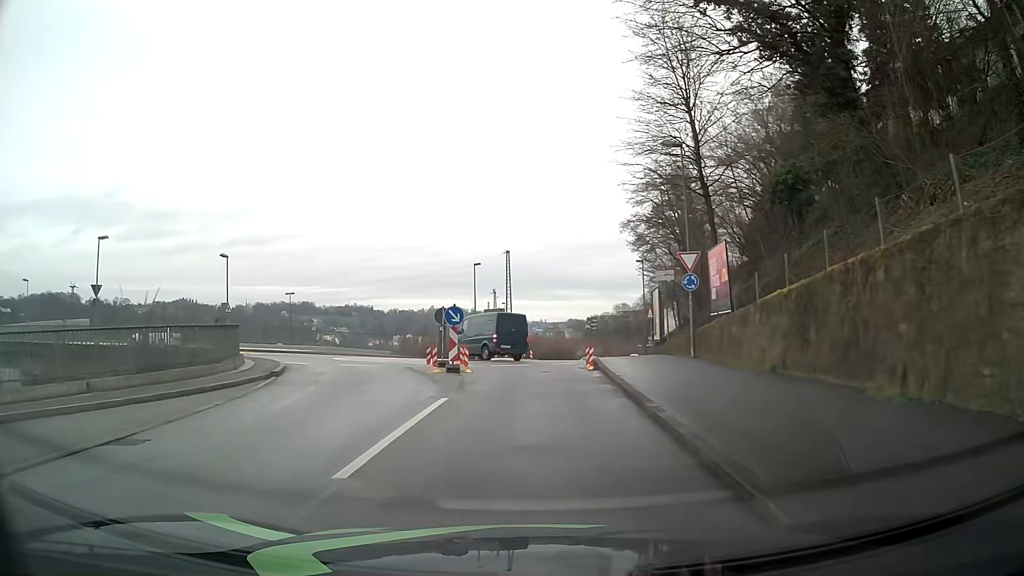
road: residential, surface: asphalt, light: Day
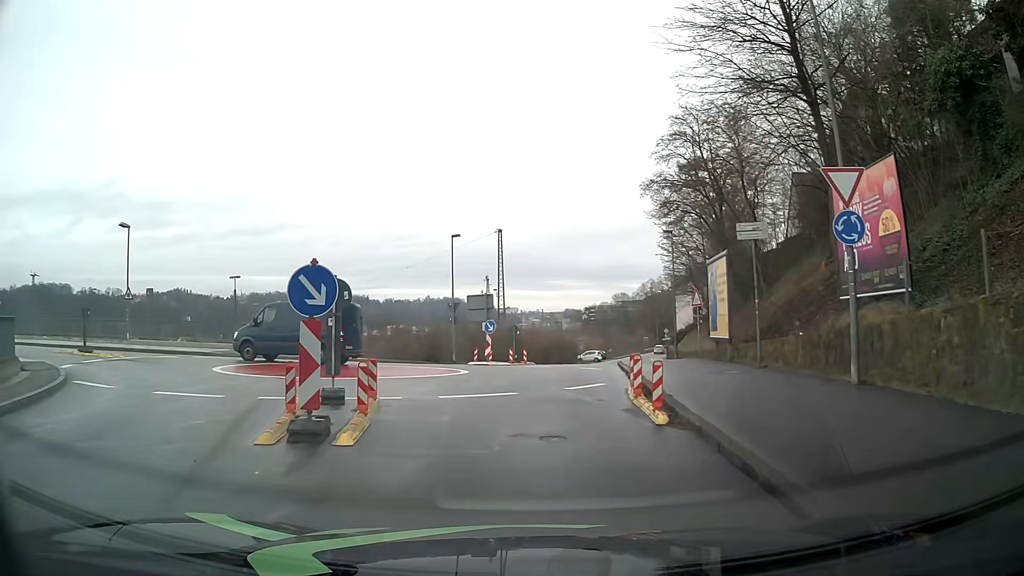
(-0.1, +12.4) m; -1°
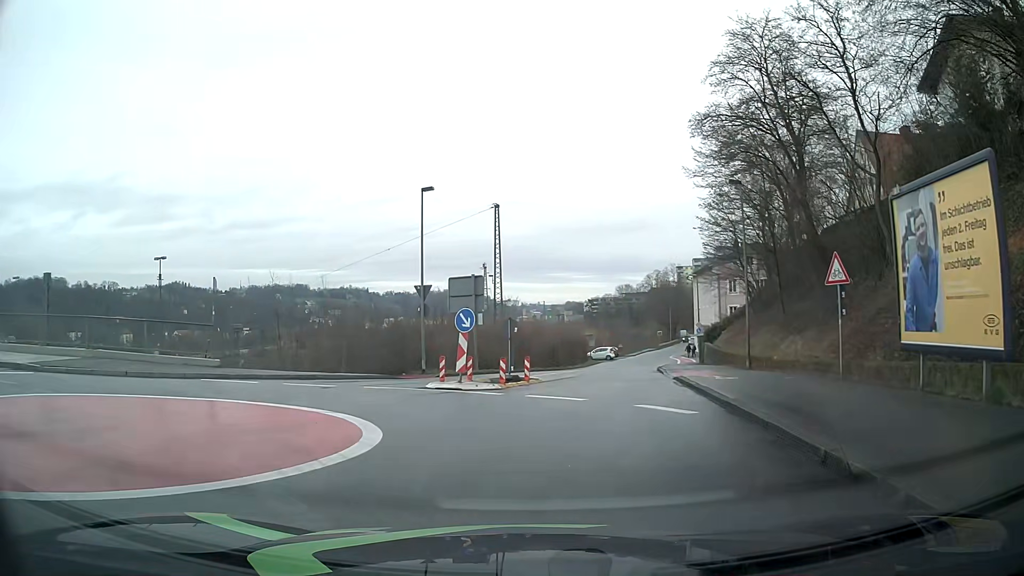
(-0.1, +13.2) m; 0°
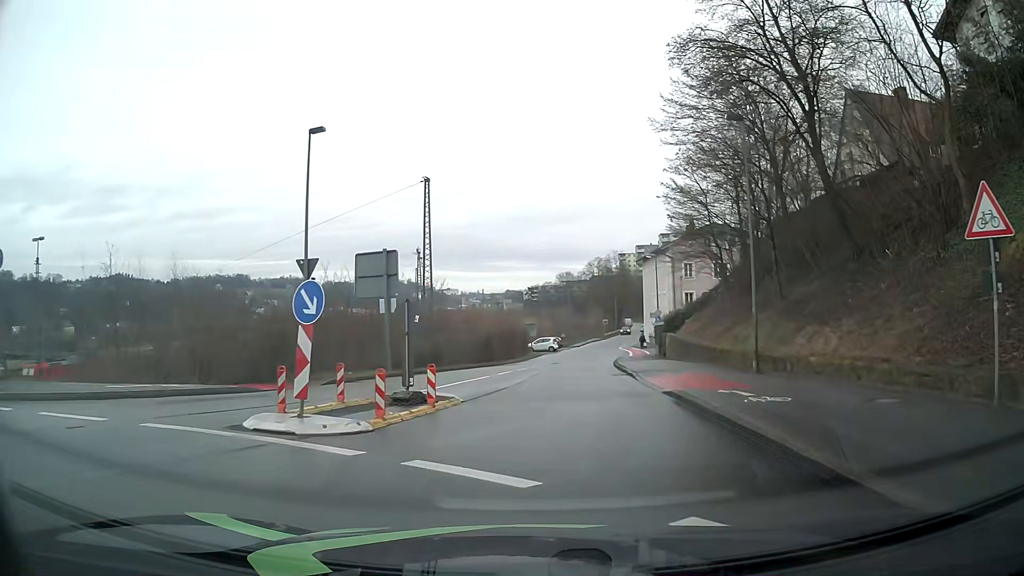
(+0.4, +8.0) m; +6°
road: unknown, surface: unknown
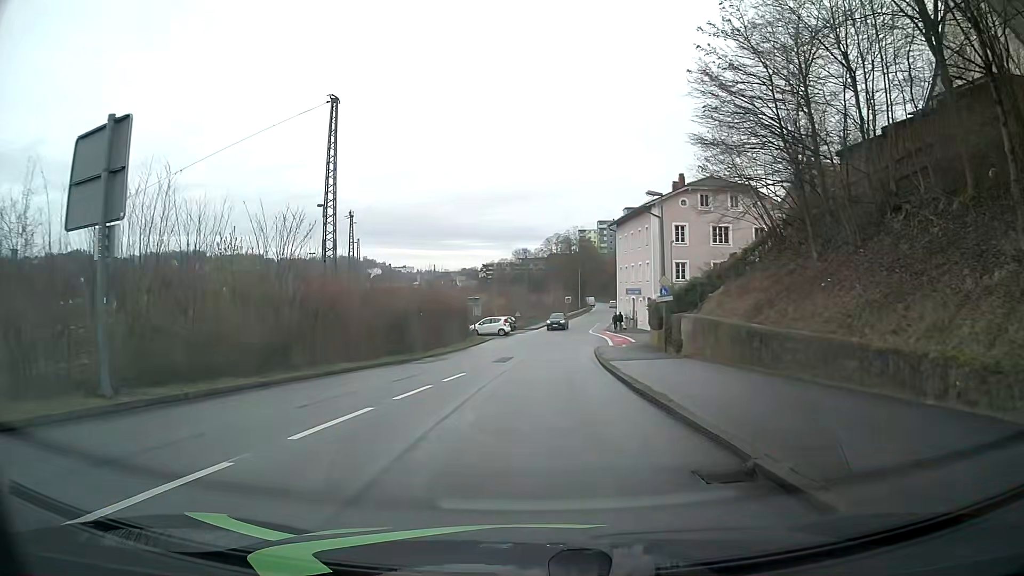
(+0.5, +18.2) m; +3°
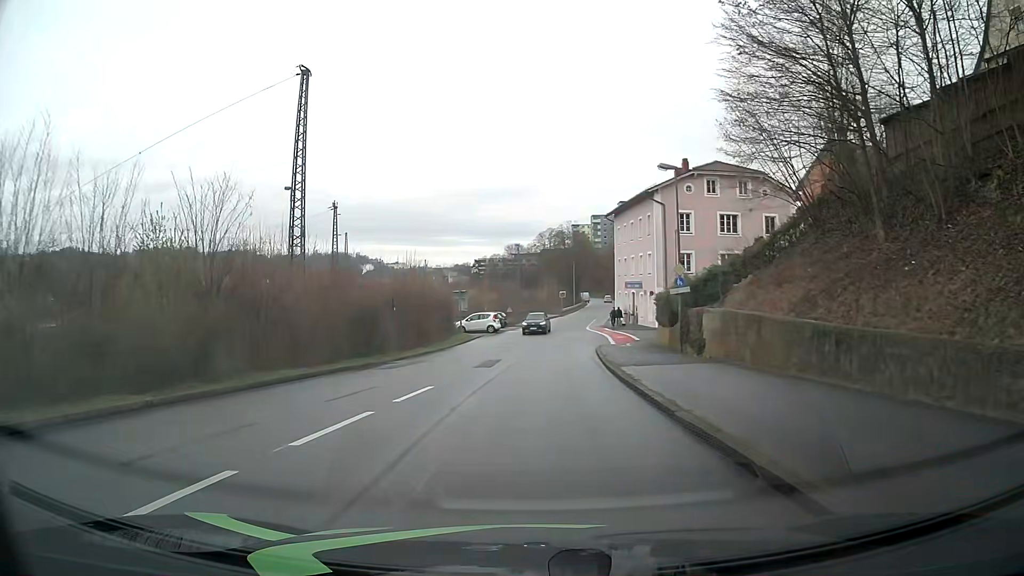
(0.0, +5.1) m; +1°
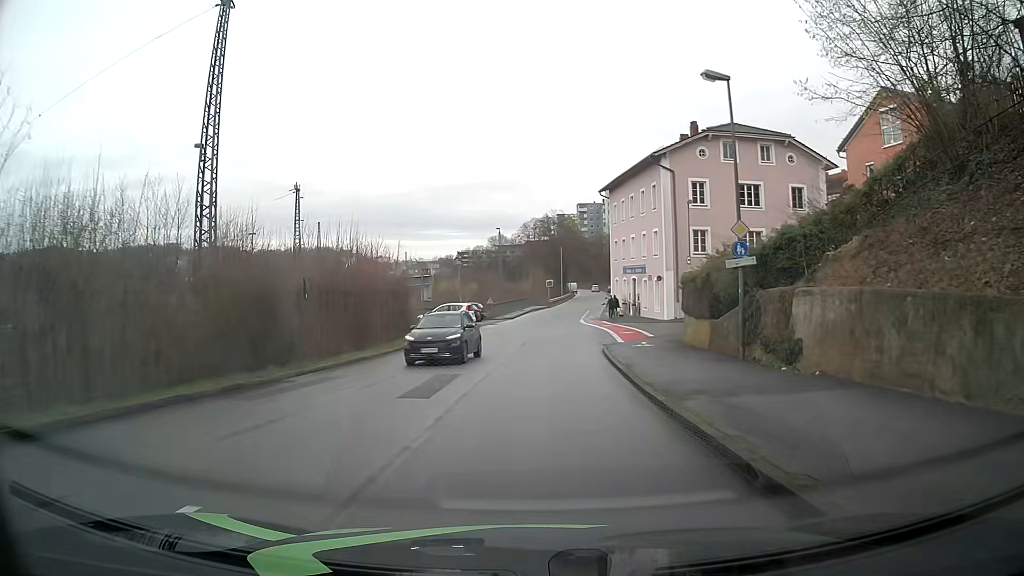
(0.0, +10.1) m; +1°
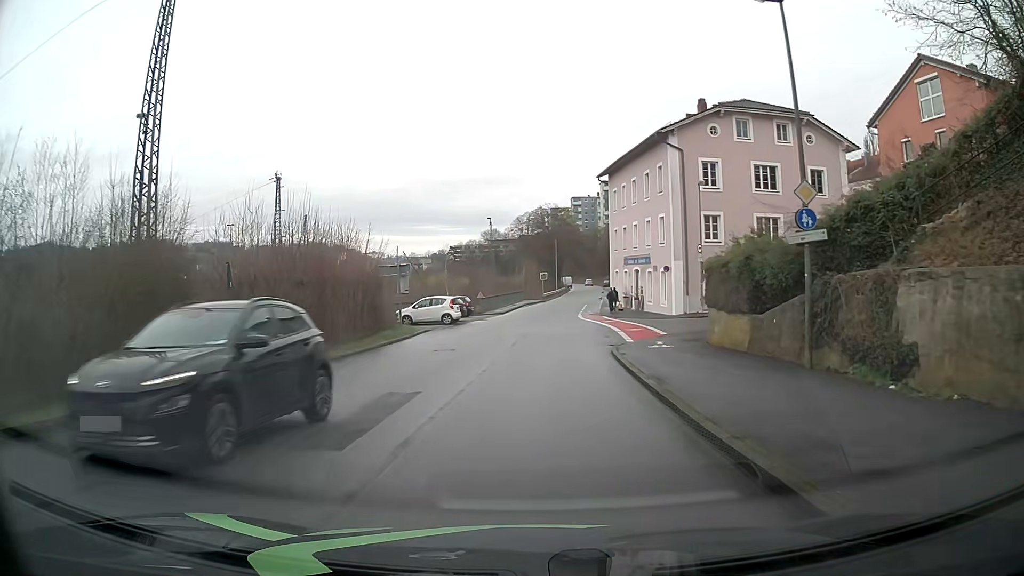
(0.0, +4.9) m; +1°
(0, +10) (0, +20) (+3, +30) (+11, +35) (+21, +36) (+31, +37) (+41, +40) (+50, +41) (+60, +42) (+70, +43) m
